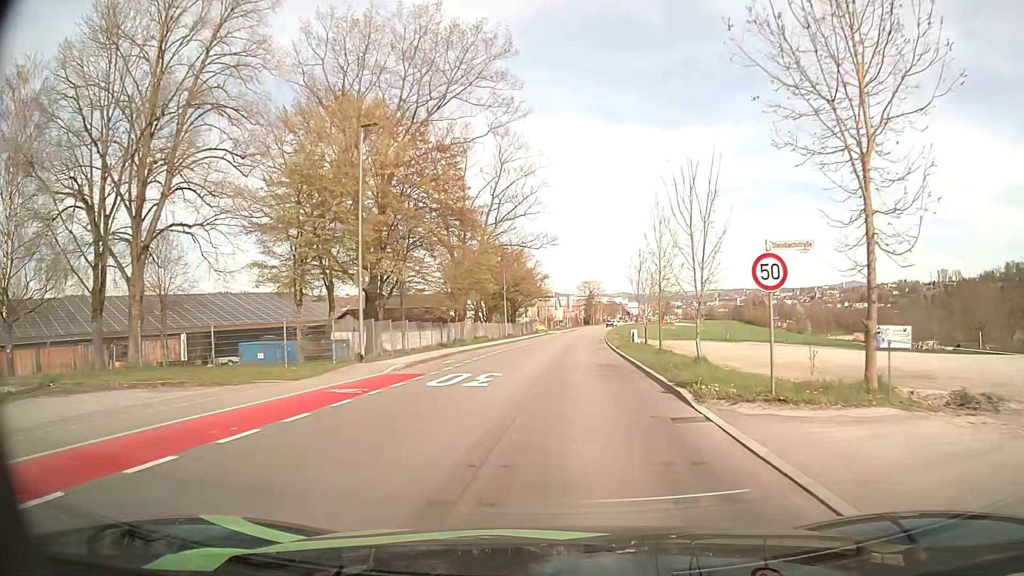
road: tertiary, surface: asphalt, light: Day
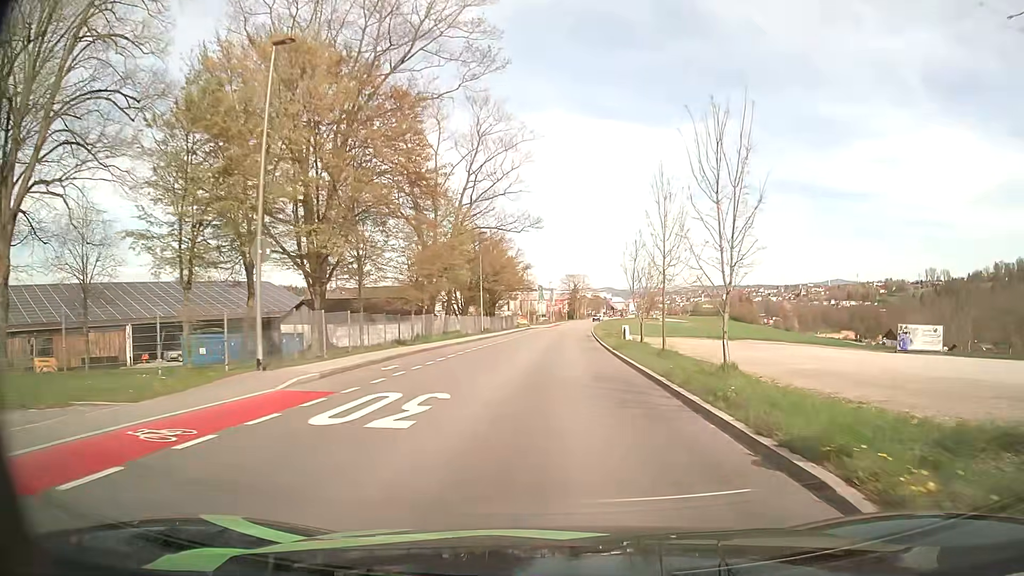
(0.0, +7.0) m; +1°
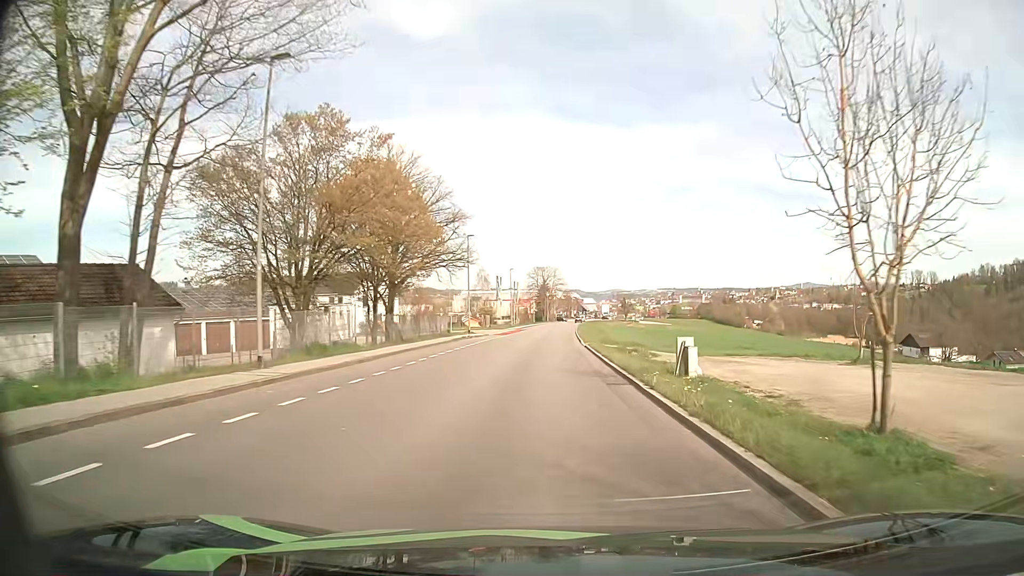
(+1.1, +38.3) m; +3°
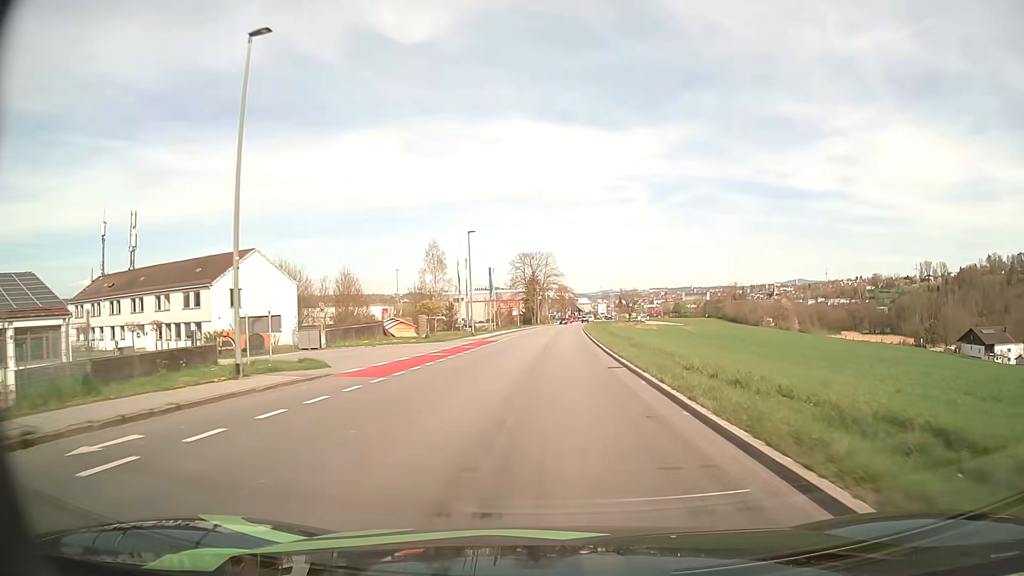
(+0.2, +41.8) m; +1°
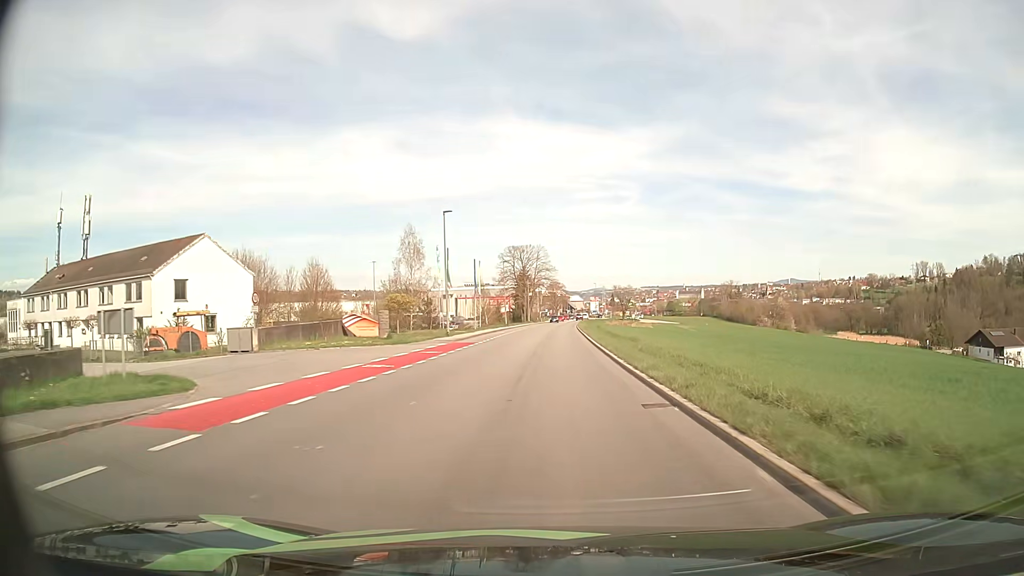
(0.0, +8.7) m; +1°
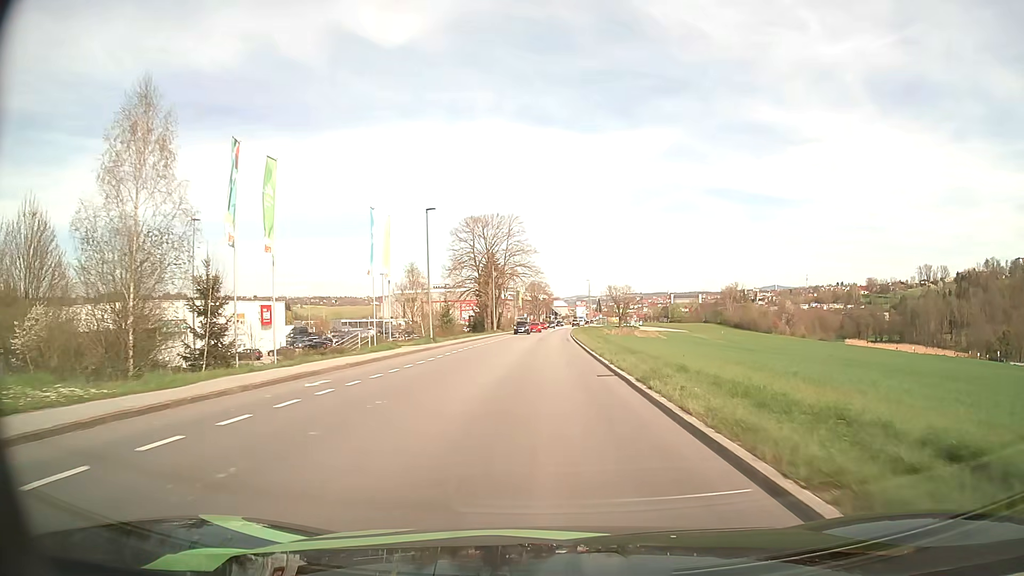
(+0.7, +44.2) m; +2°
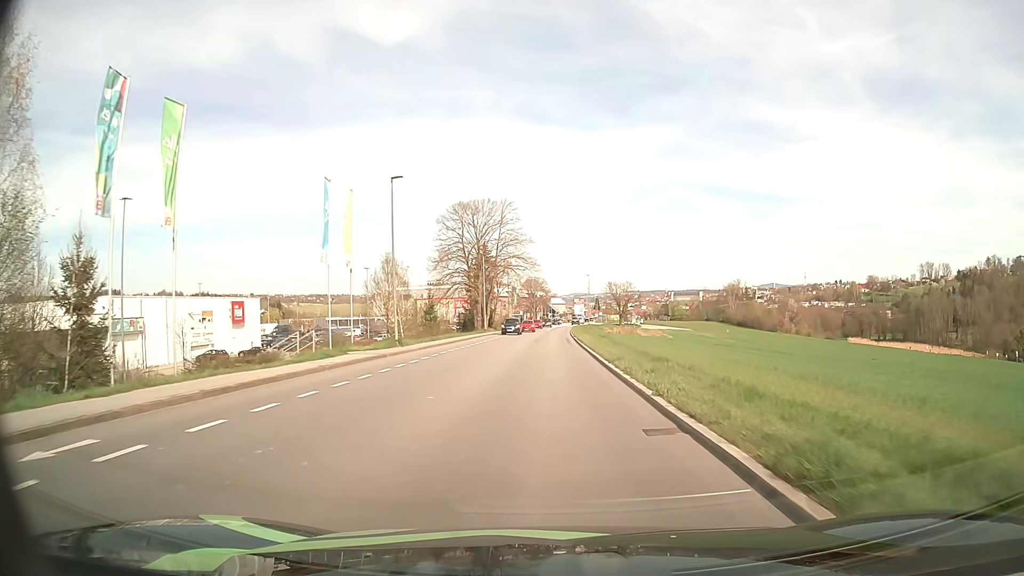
(0.0, +8.8) m; 0°
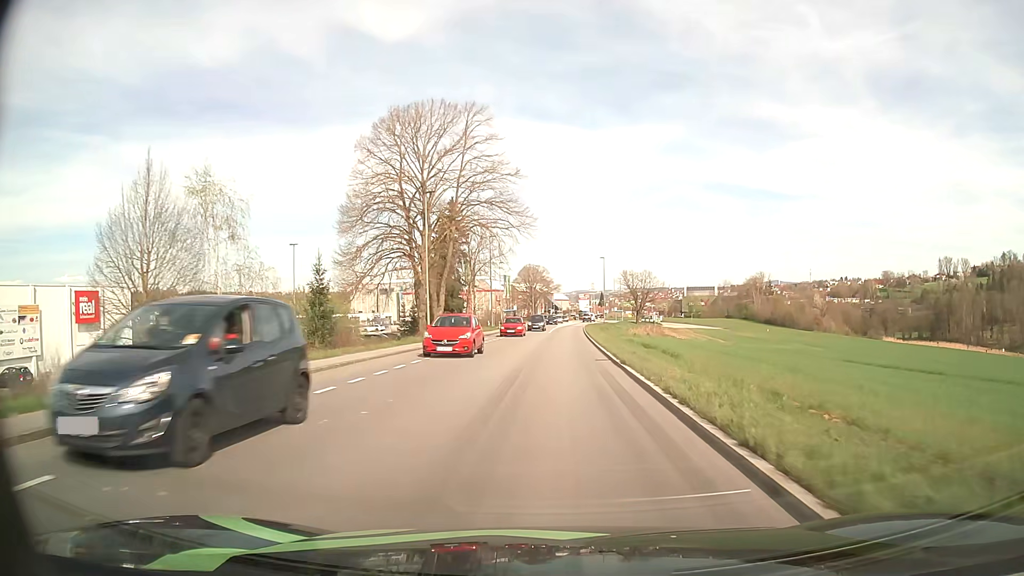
(+0.1, +33.8) m; 0°
(0, +10) (0, +20) (0, +30) (0, +40) (+1, +50) (+1, +60) (+2, +70) (+2, +80) (+3, +90) (+4, +100) m
